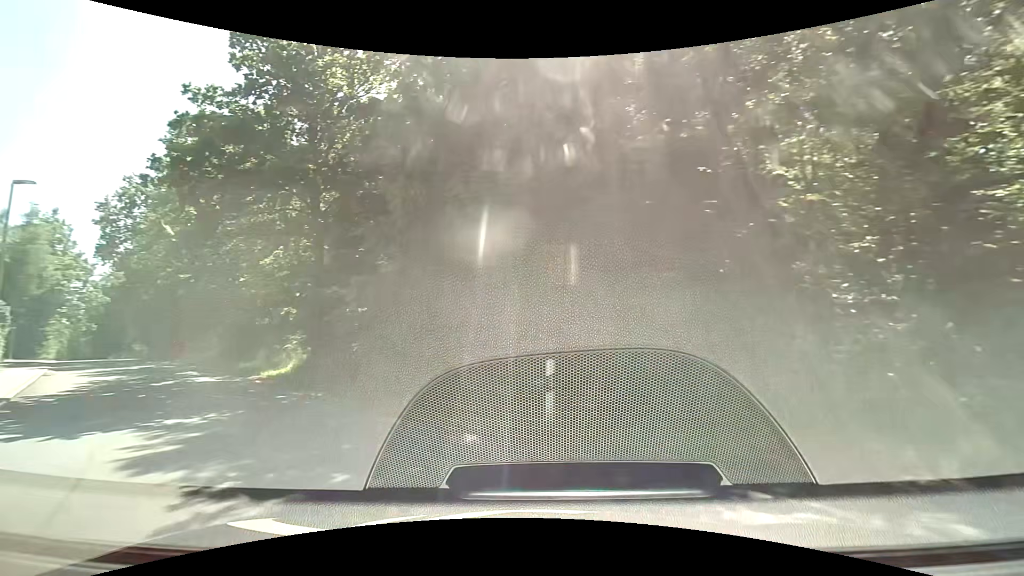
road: residential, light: Day
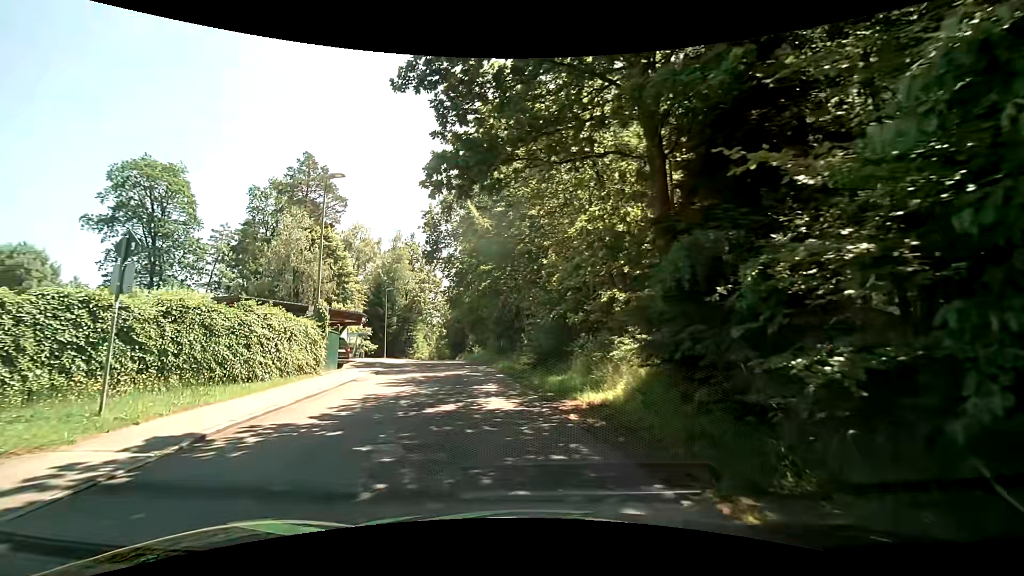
(-3.3, +8.4) m; -34°
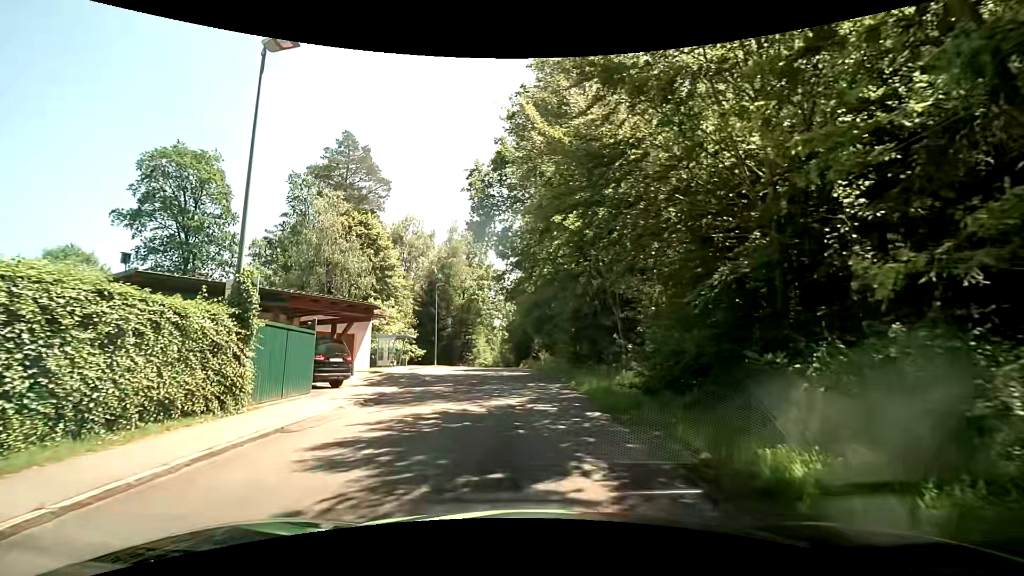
(-1.1, +10.2) m; -8°
(0, +10) (-1, +20) (-2, +30) (-3, +40) (-3, +50) (-4, +60) (-5, +70) (-6, +80) (-6, +90) (-7, +100) m
